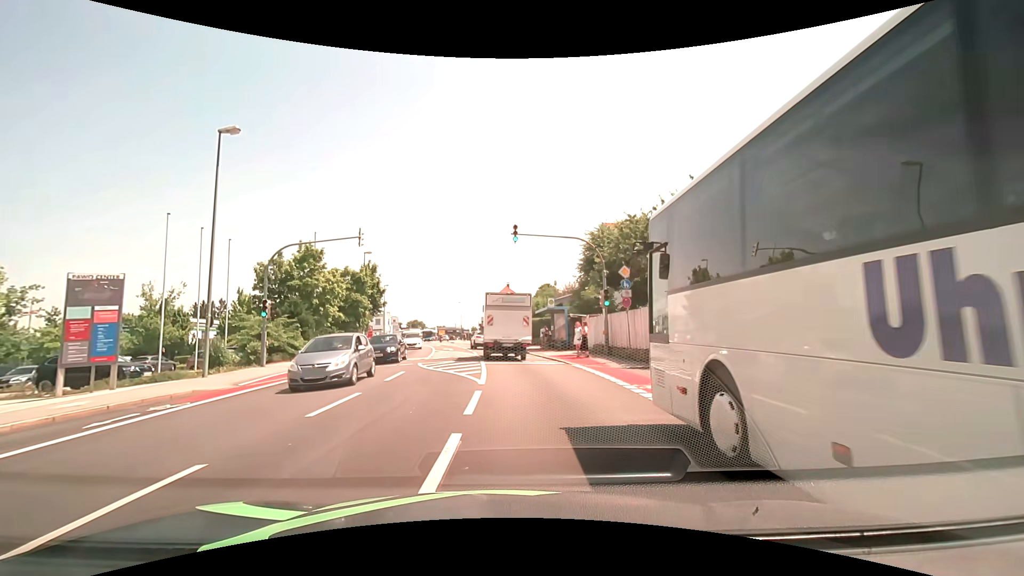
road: tertiary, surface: asphalt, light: Day
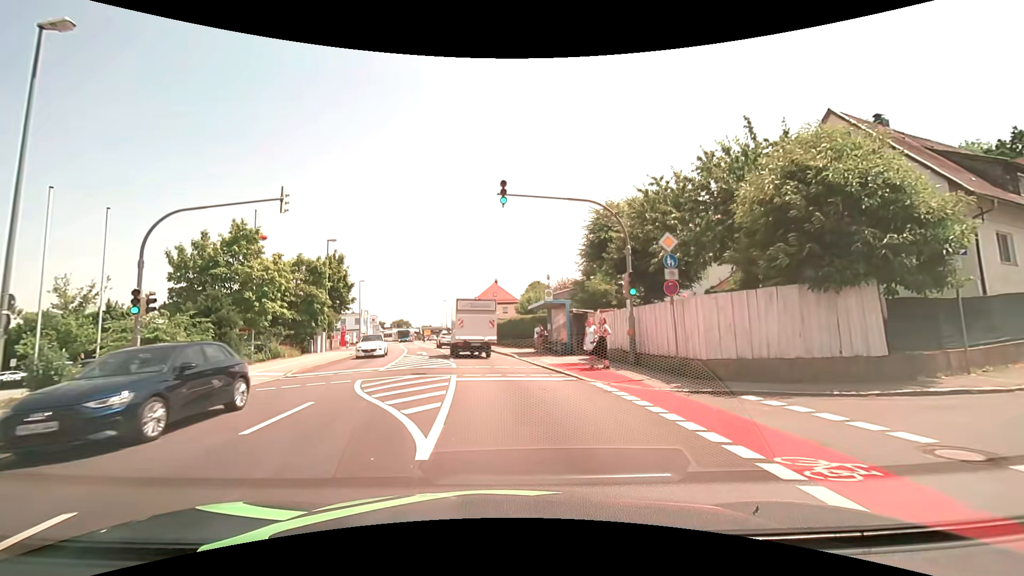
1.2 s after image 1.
(+0.1, +7.2) m; +2°
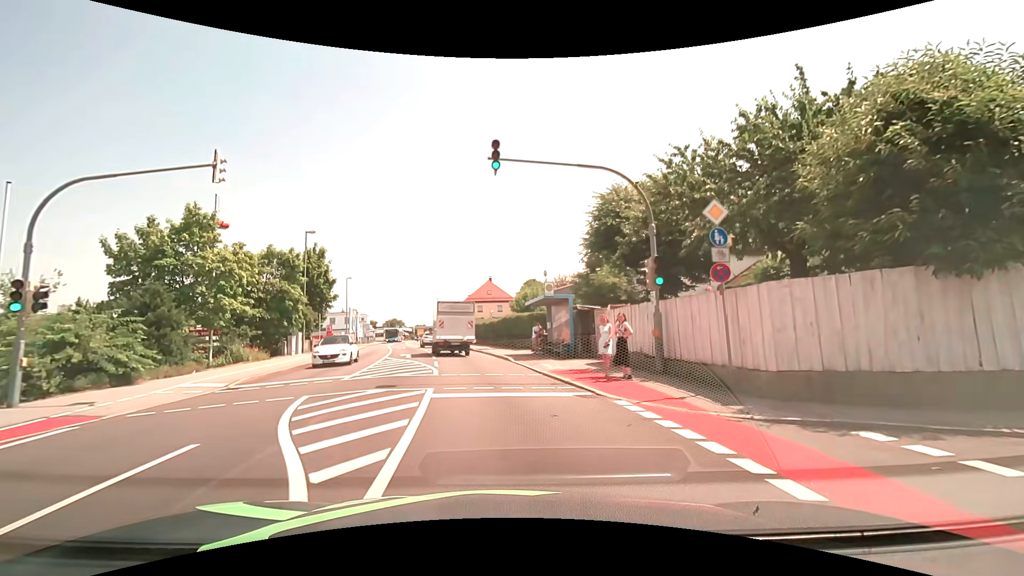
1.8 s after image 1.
(0.0, +3.6) m; +1°
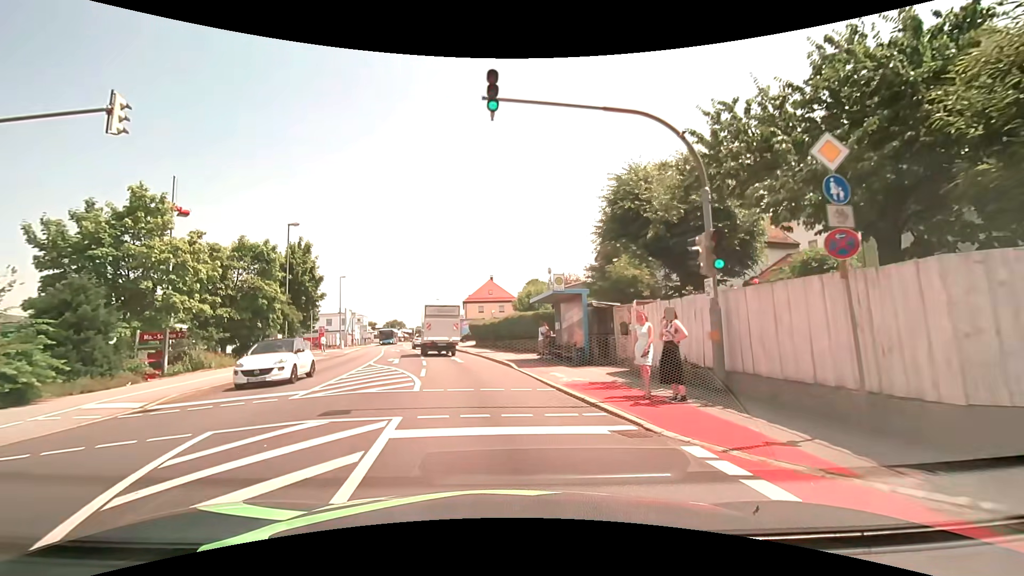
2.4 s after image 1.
(0.0, +3.8) m; -1°
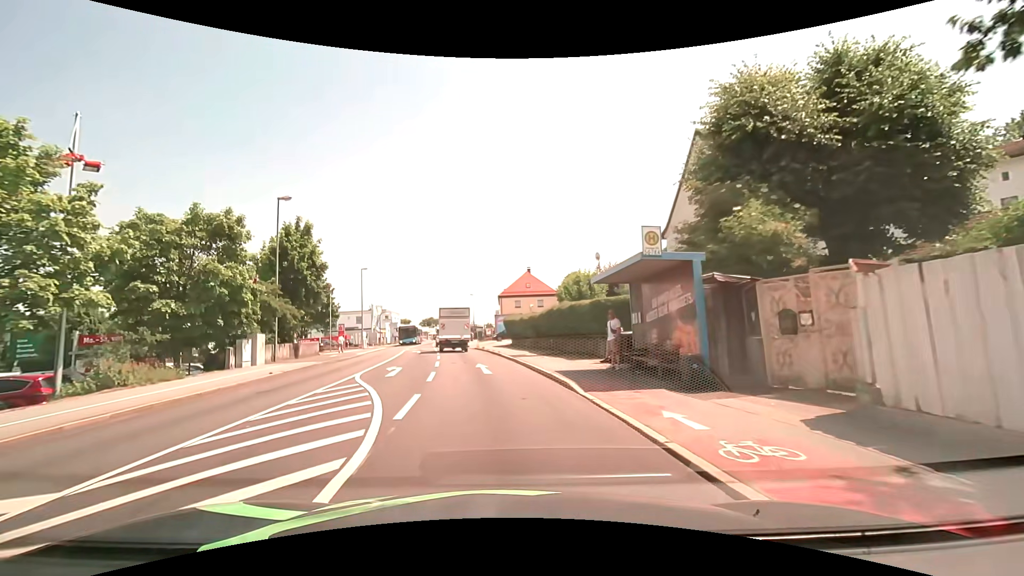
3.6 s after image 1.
(-0.2, +8.6) m; -5°
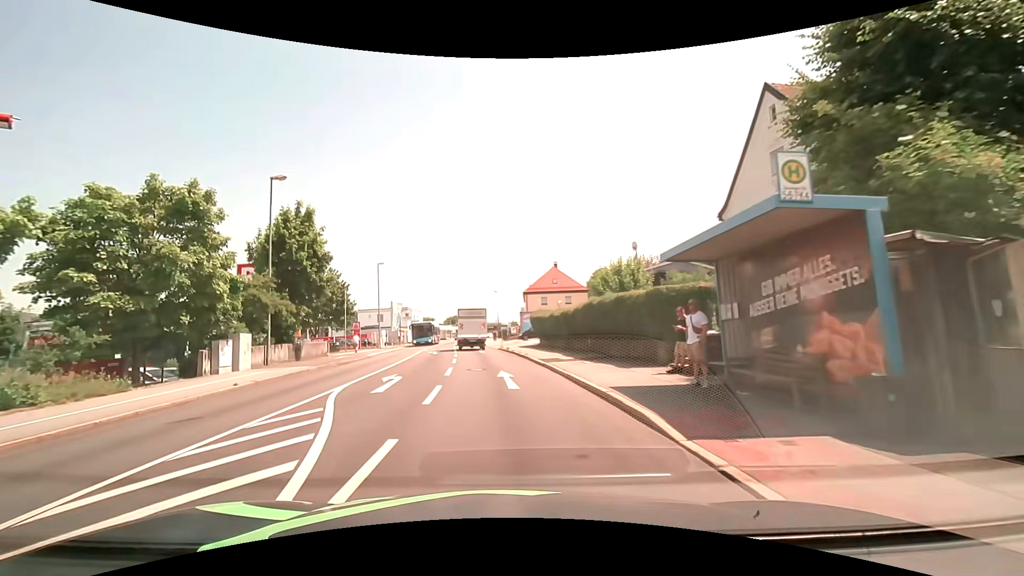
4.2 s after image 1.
(0.0, +4.7) m; -2°
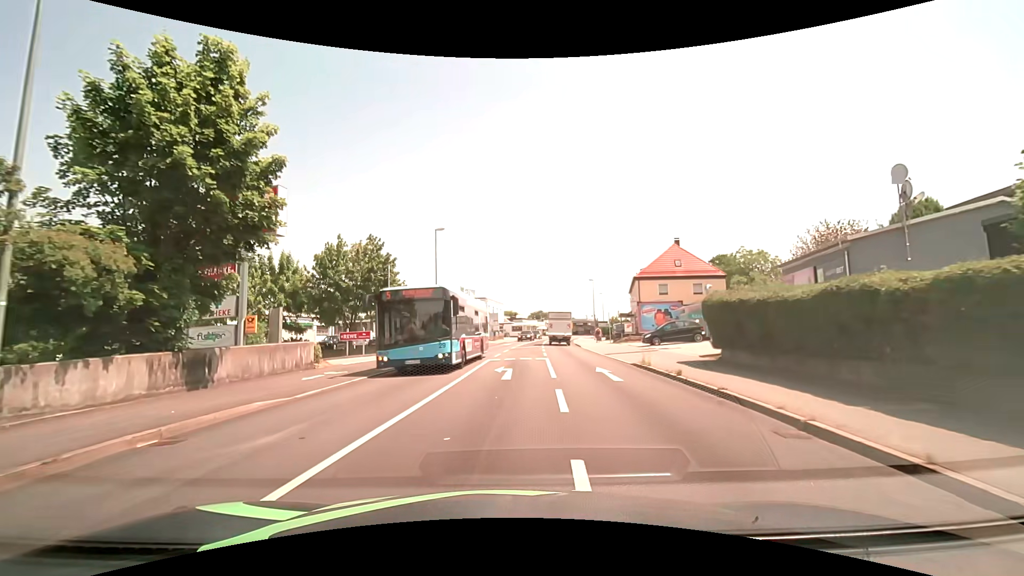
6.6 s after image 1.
(-2.0, +19.2) m; -9°
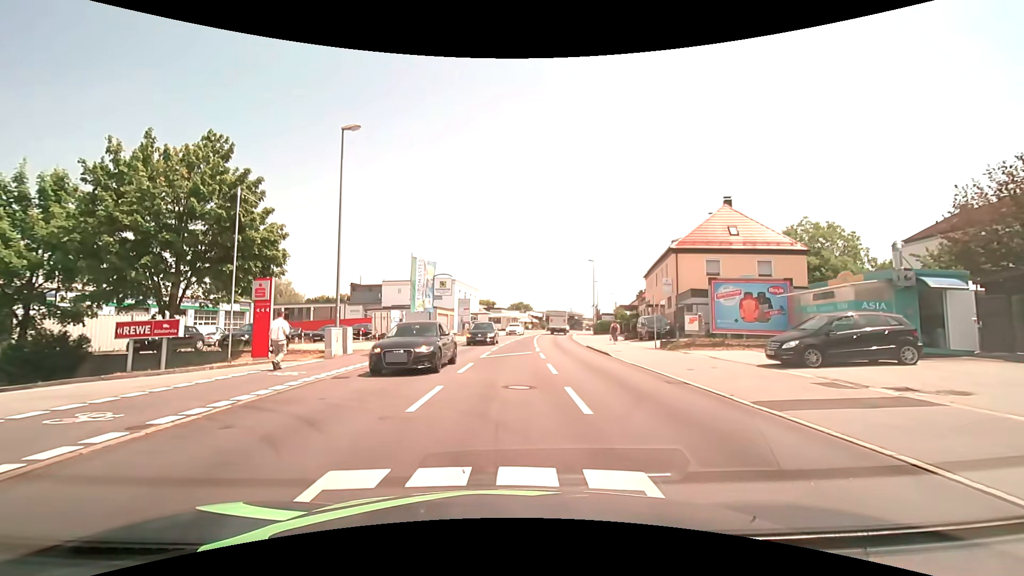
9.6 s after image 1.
(+0.2, +19.2) m; +2°
